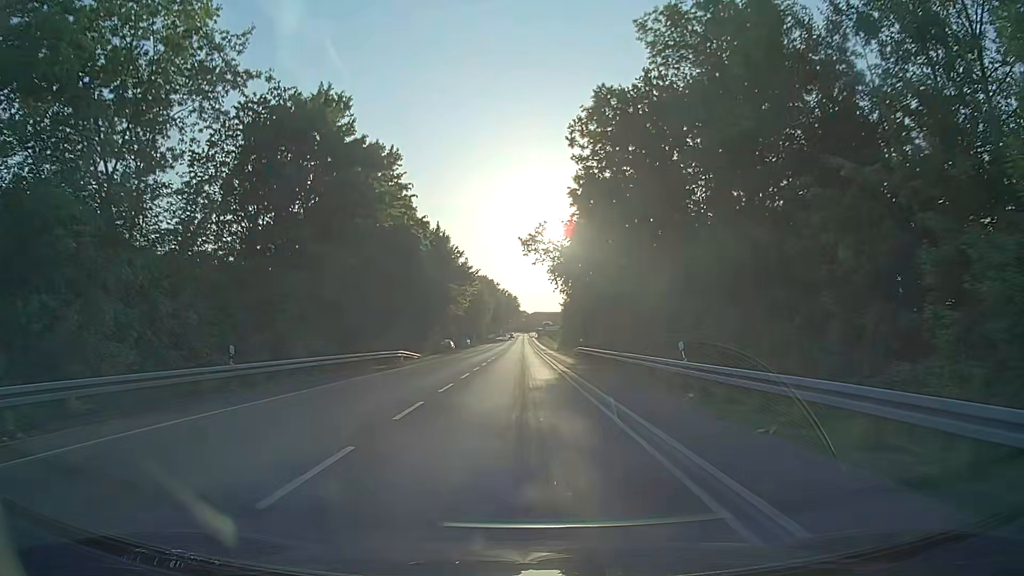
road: secondary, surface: asphalt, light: Day
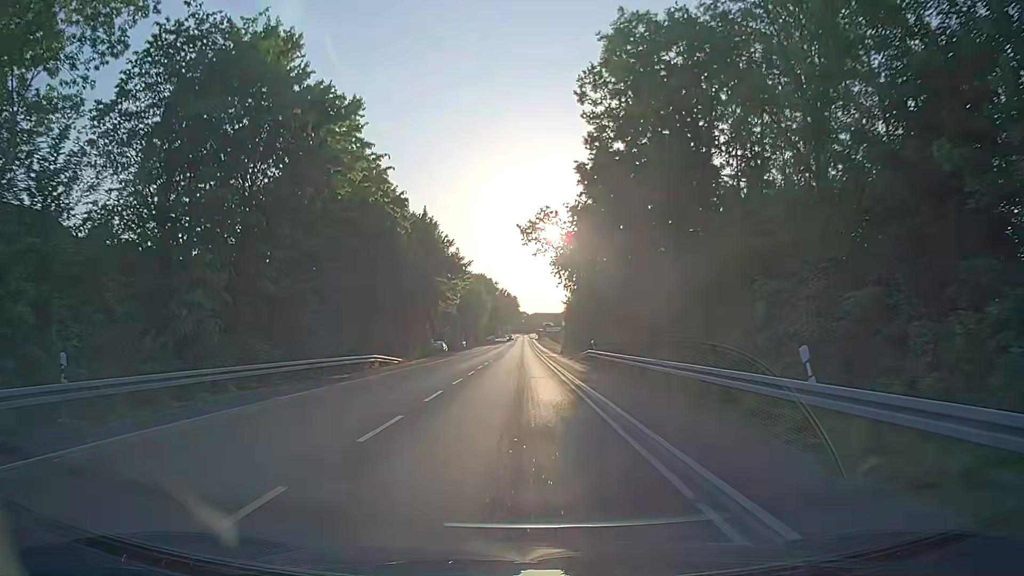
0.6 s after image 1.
(0.0, +8.1) m; 0°
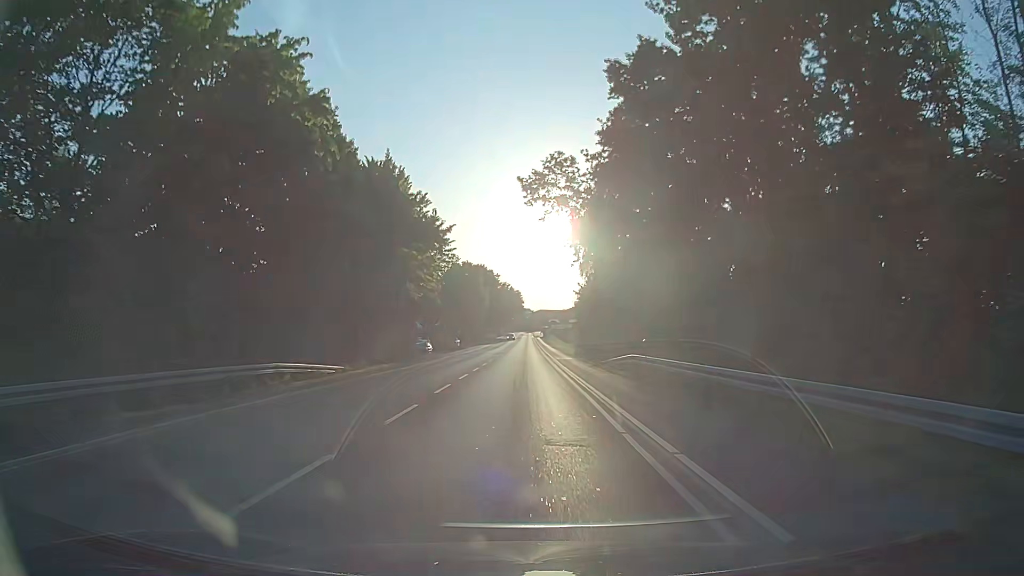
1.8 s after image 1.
(-0.1, +16.3) m; -1°
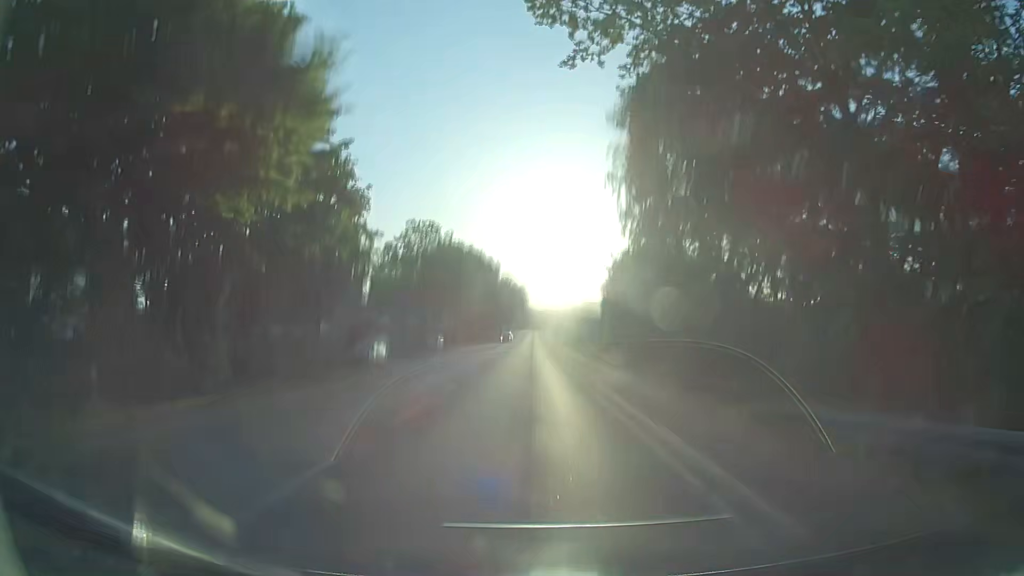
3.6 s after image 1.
(-0.1, +24.5) m; -1°
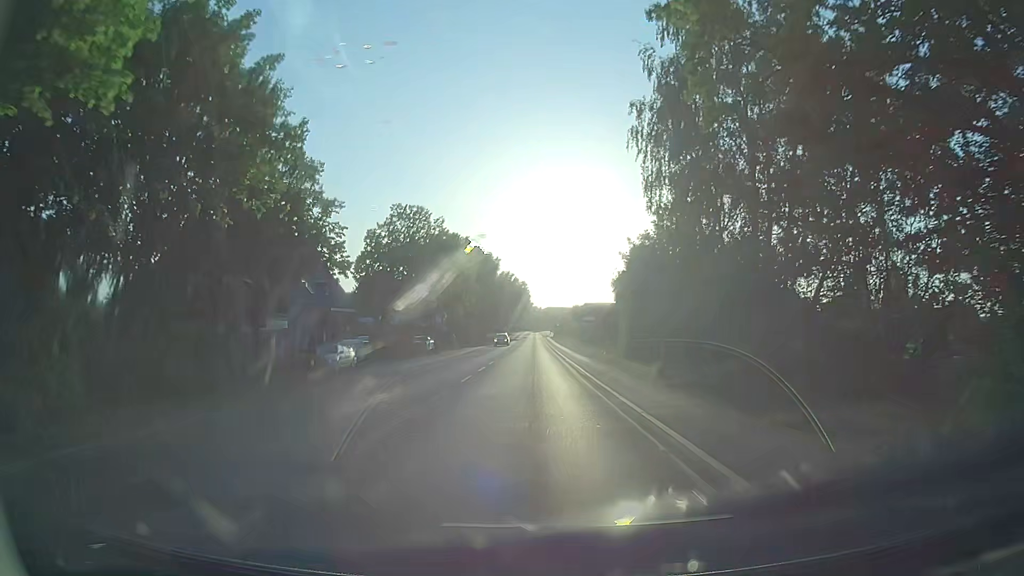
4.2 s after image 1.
(+0.1, +8.1) m; +1°
(0, +10) (0, +20) (0, +30) (0, +40) (0, +50) (0, +60) (0, +70) (0, +80) (0, +90) (0, +100) m
